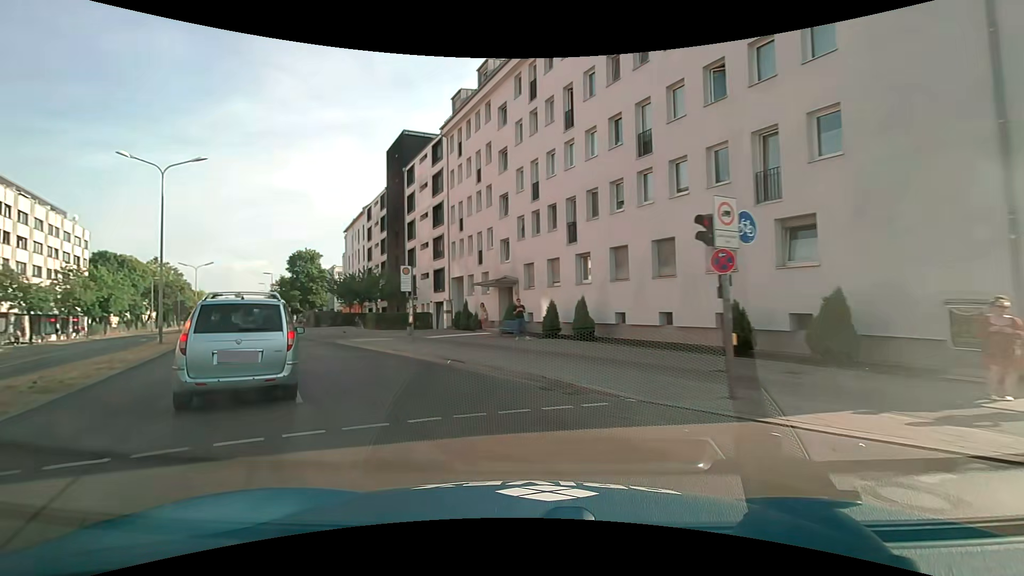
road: secondary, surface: asphalt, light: Day
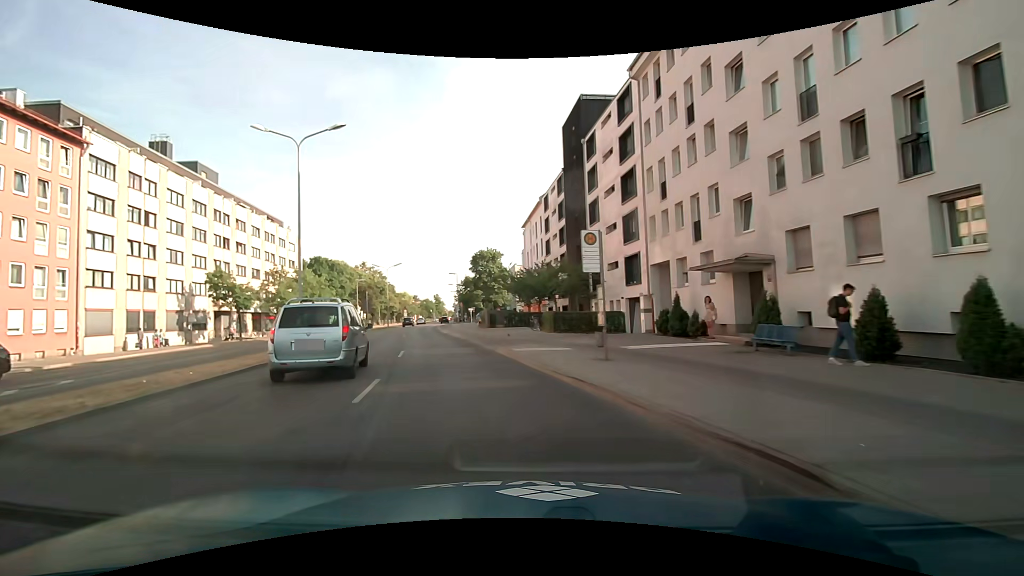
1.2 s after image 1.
(-1.6, +9.2) m; -20°
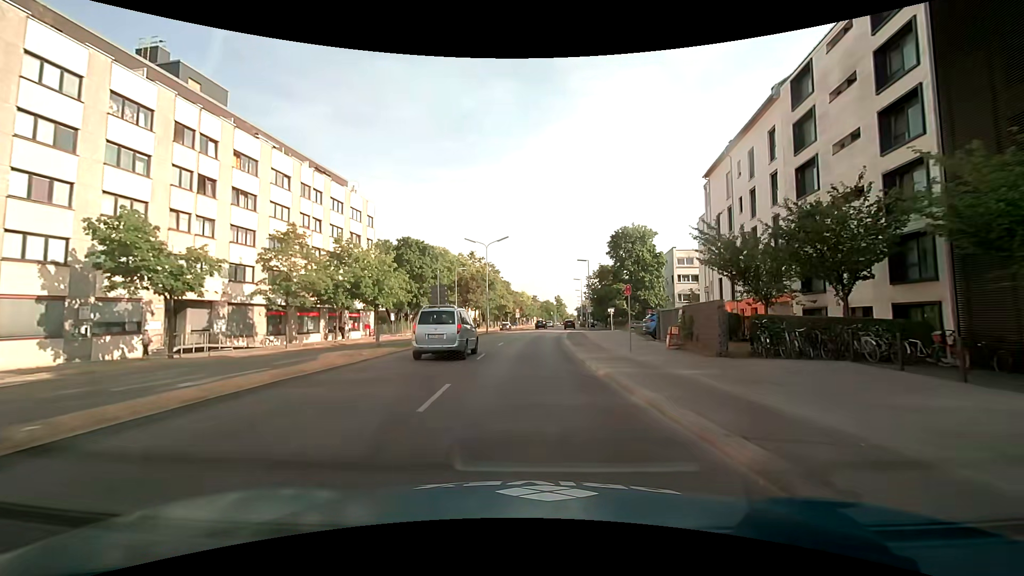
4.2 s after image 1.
(-6.0, +29.7) m; -15°
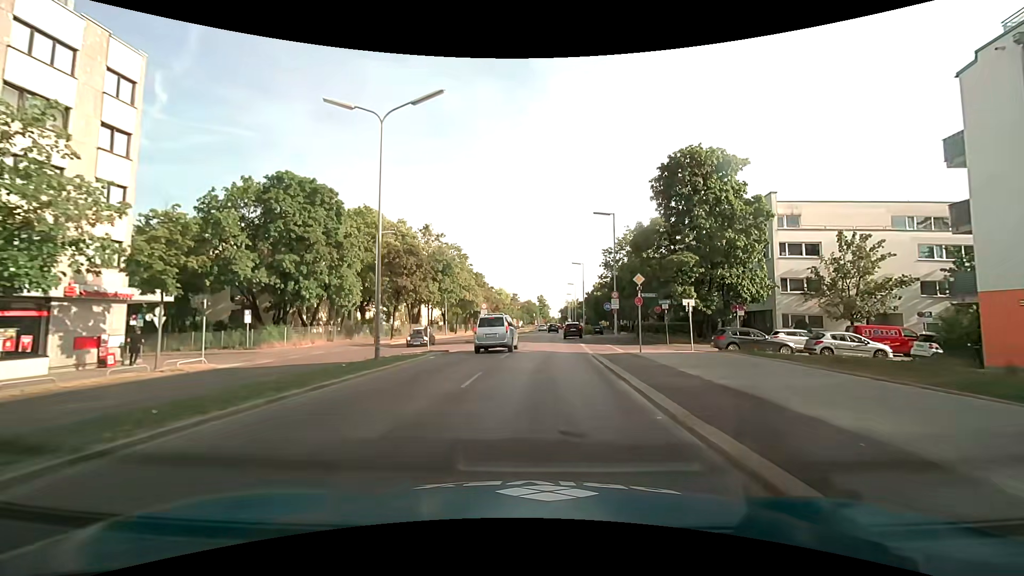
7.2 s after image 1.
(+0.3, +34.8) m; +2°
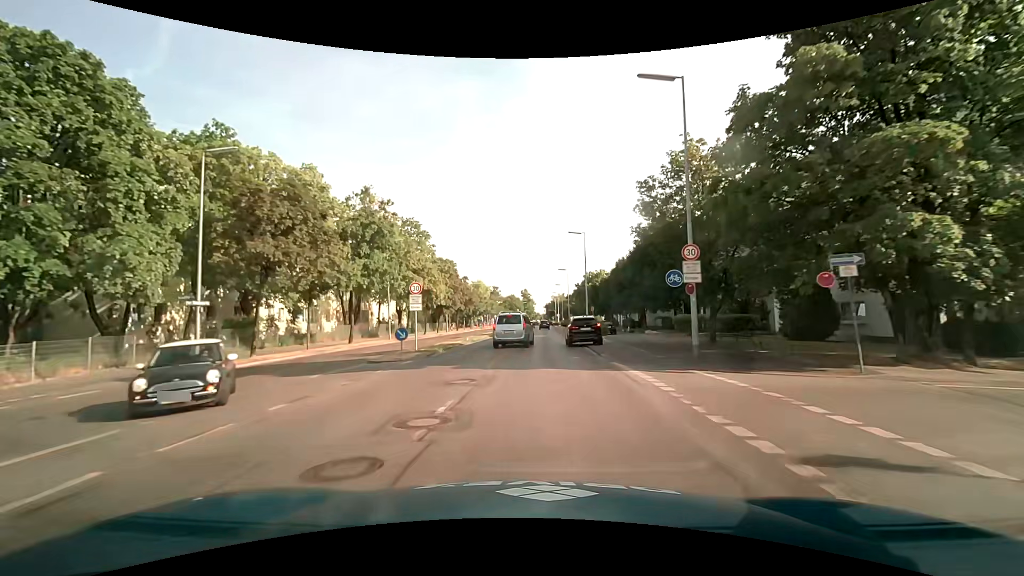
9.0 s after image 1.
(+0.7, +22.9) m; +2°
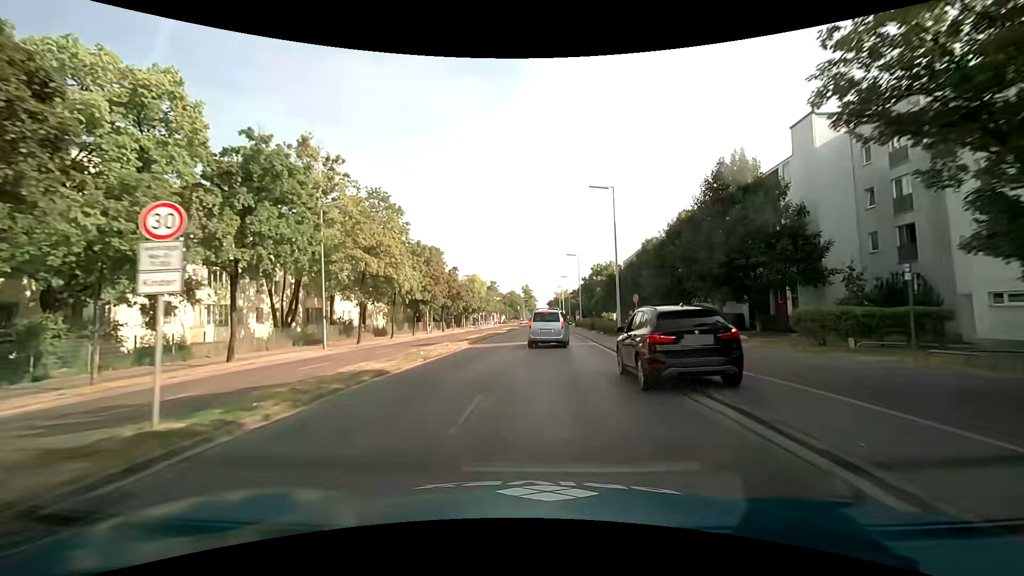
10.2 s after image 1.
(-0.1, +16.9) m; 0°
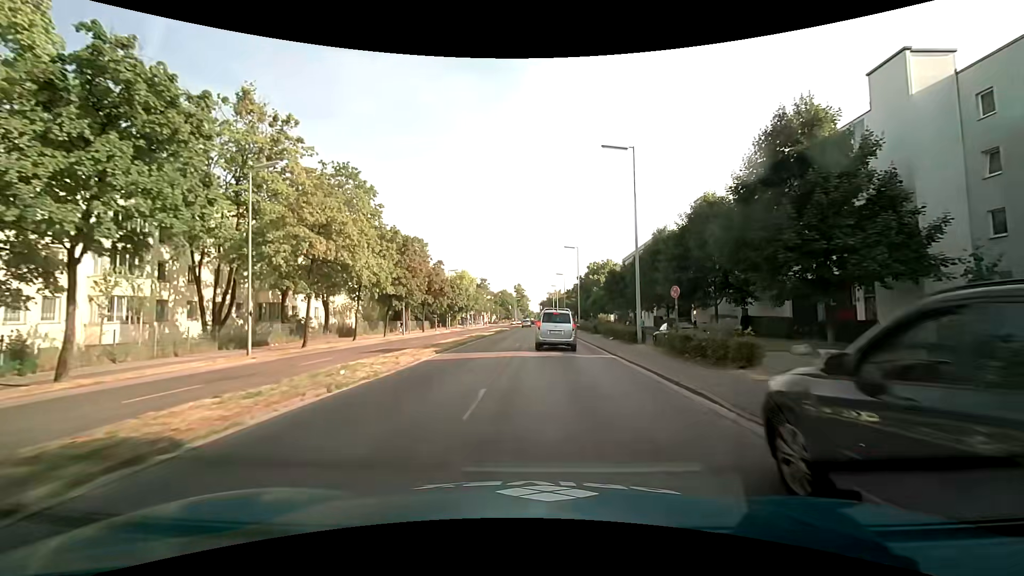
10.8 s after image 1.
(0.0, +8.3) m; 0°
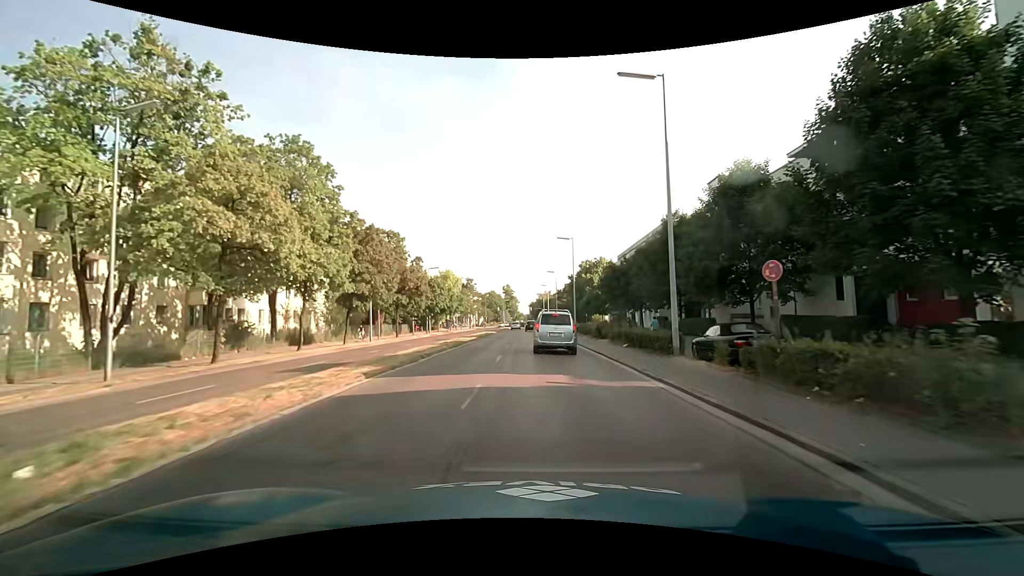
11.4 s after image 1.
(+0.2, +8.0) m; +1°
(0, +10) (0, +20) (+1, +30) (+1, +40) (+1, +50) (+1, +60) (+1, +70) (+1, +80) (+1, +90) (+1, +100) m
